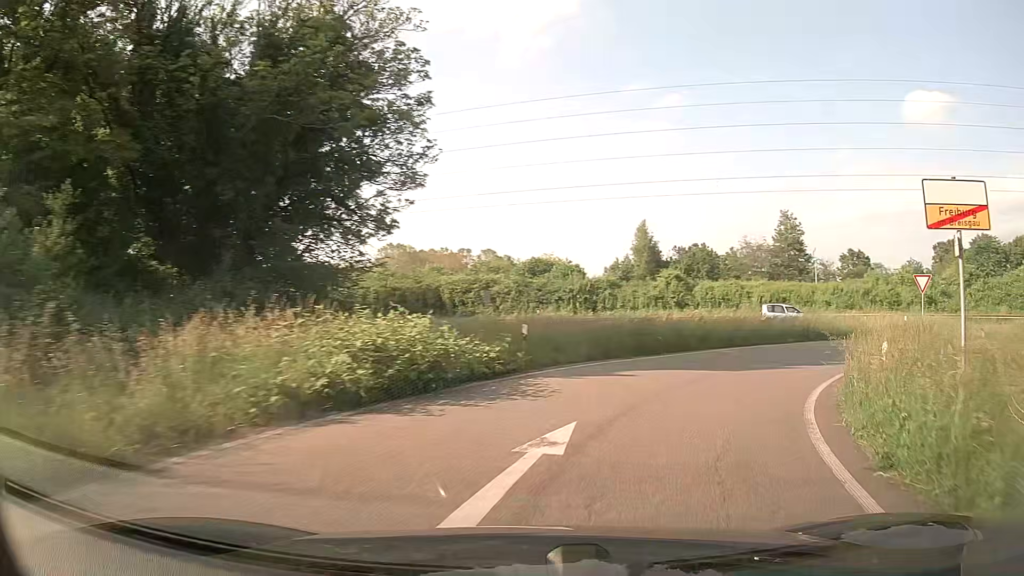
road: trunk_link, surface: asphalt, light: Day
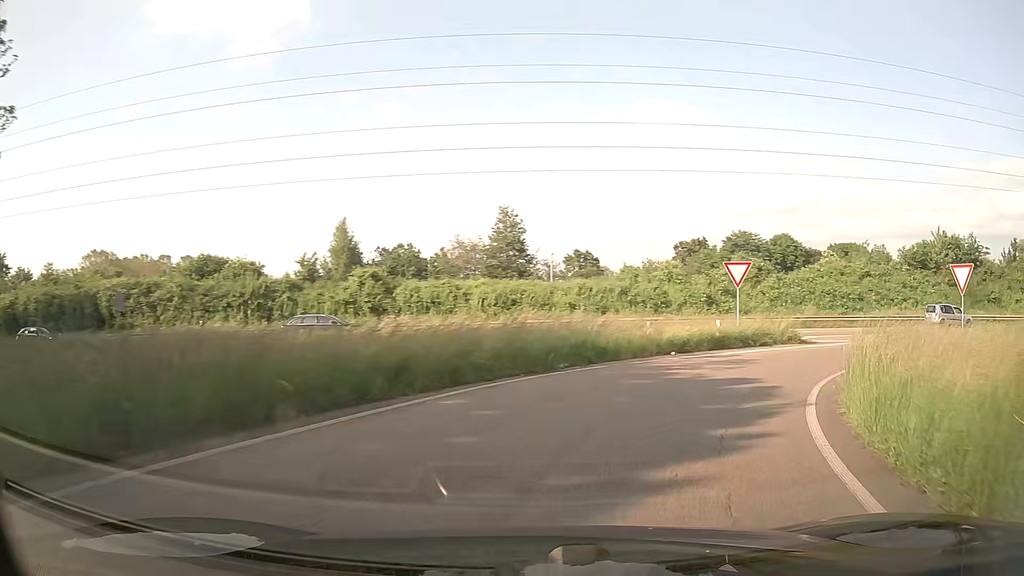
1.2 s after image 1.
(+2.6, +11.9) m; +25°
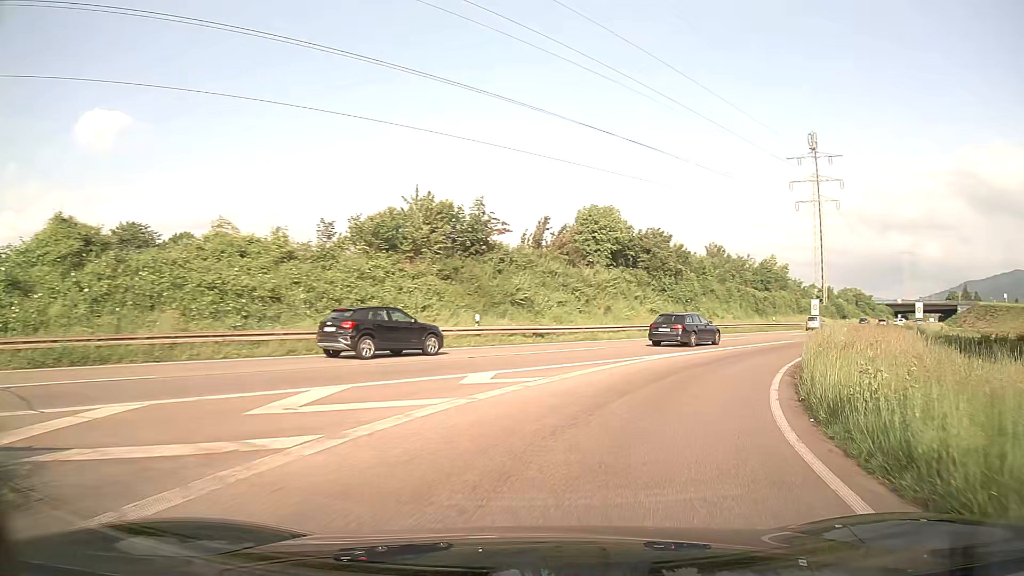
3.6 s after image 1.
(+10.4, +22.1) m; +50°
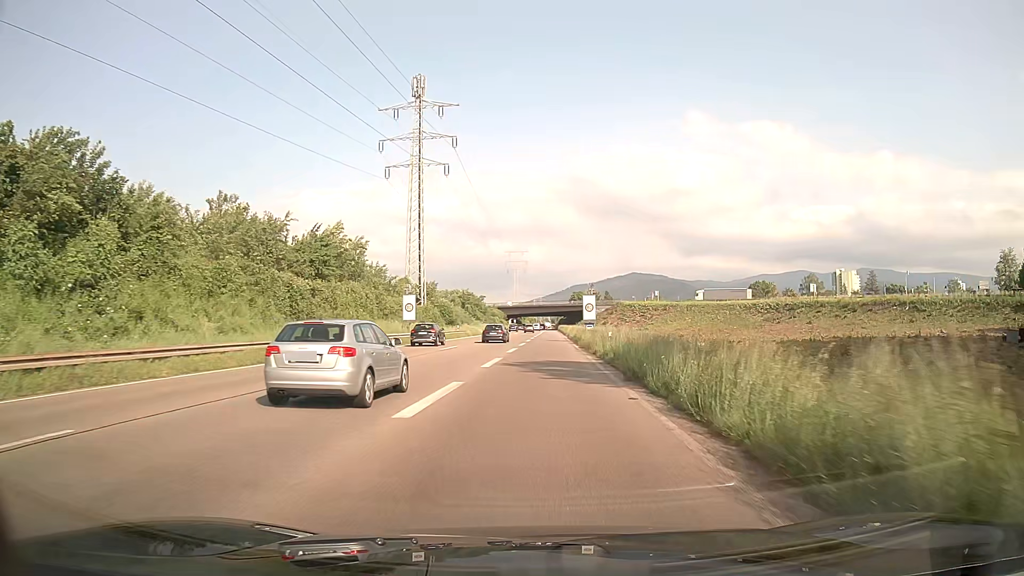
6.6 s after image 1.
(+14.1, +33.0) m; +35°
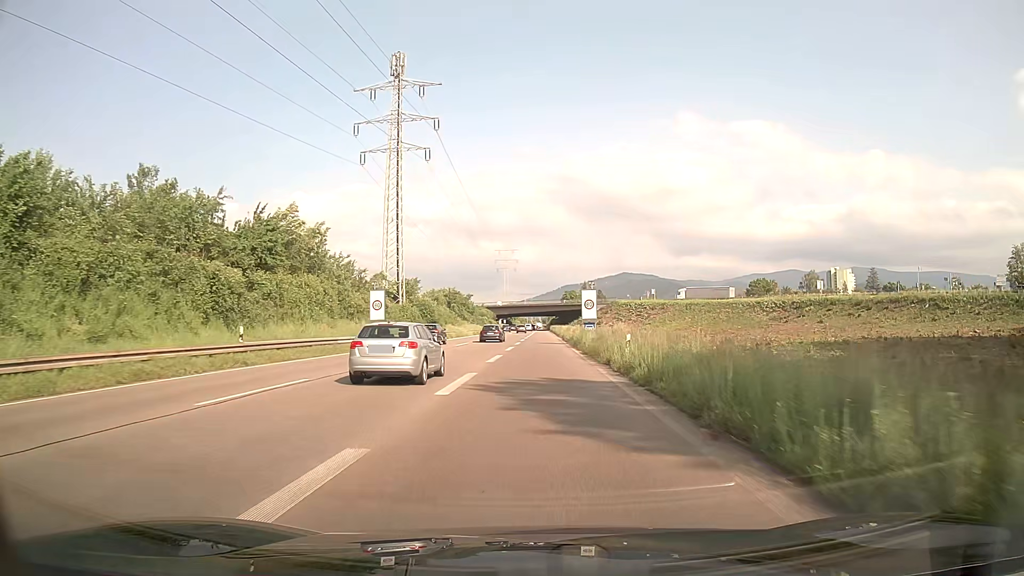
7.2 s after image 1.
(0.0, +8.8) m; +1°
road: trunk
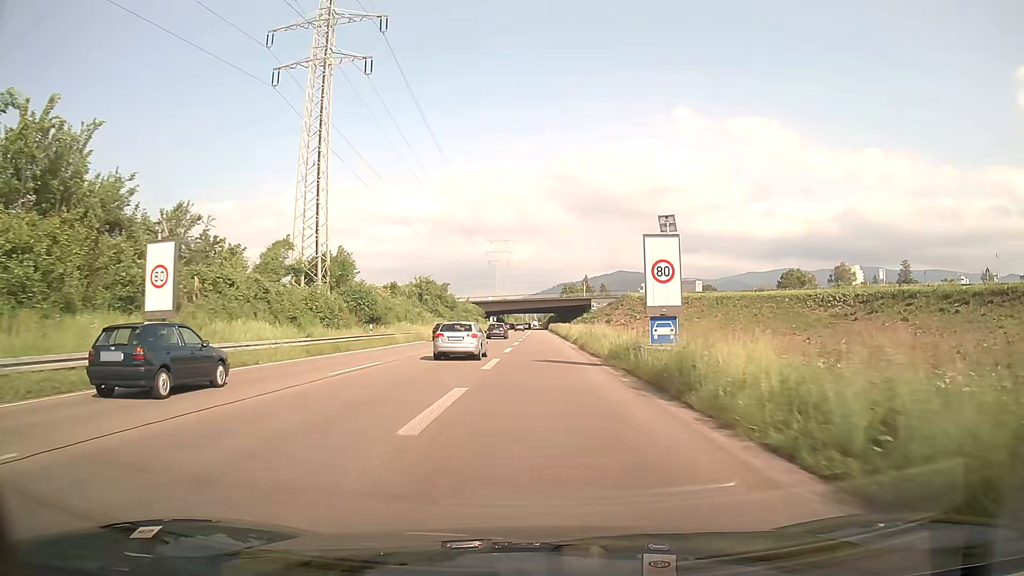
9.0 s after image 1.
(+0.2, +29.5) m; +1°
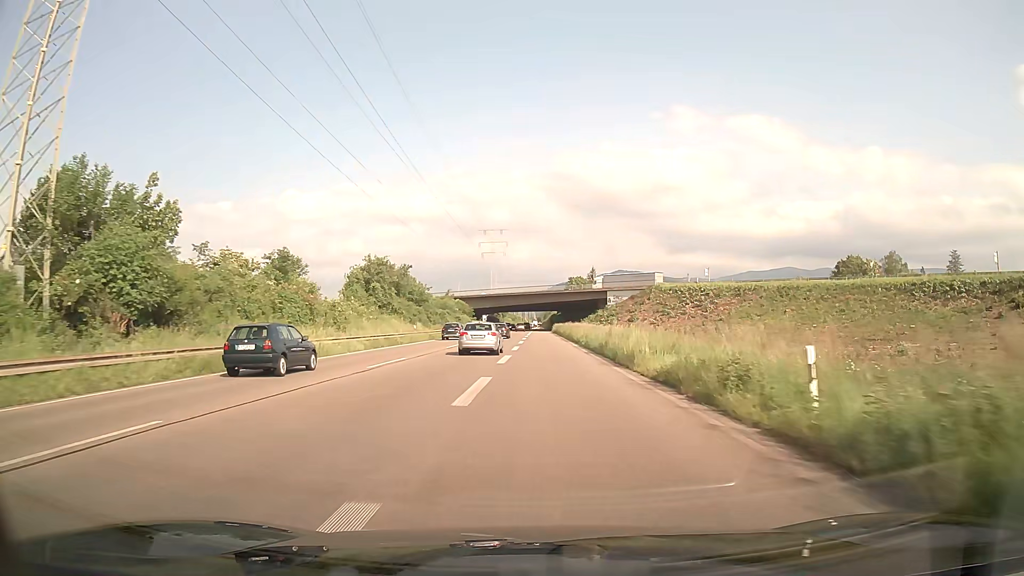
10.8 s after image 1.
(0.0, +33.5) m; 0°
